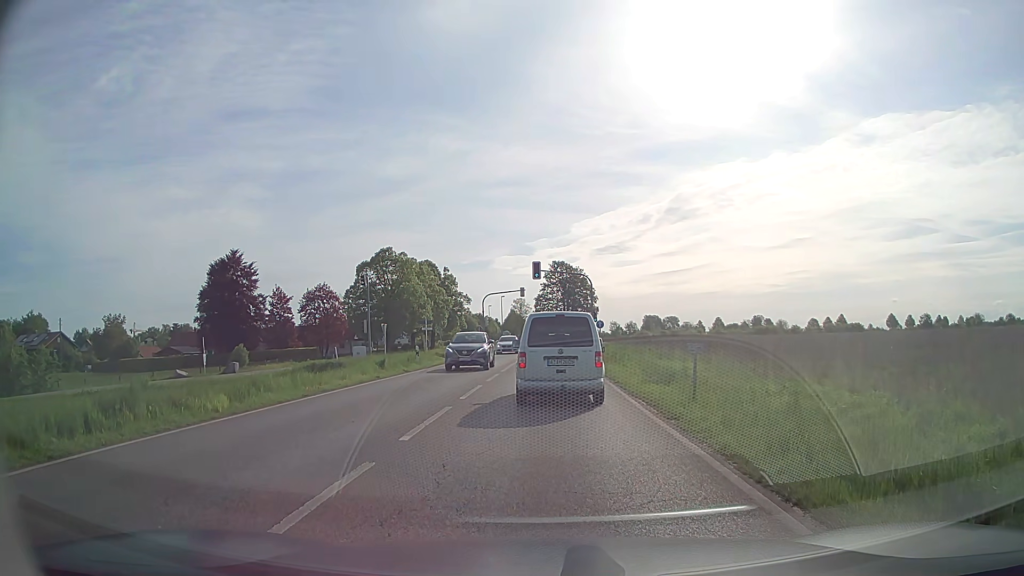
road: secondary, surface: asphalt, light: Day
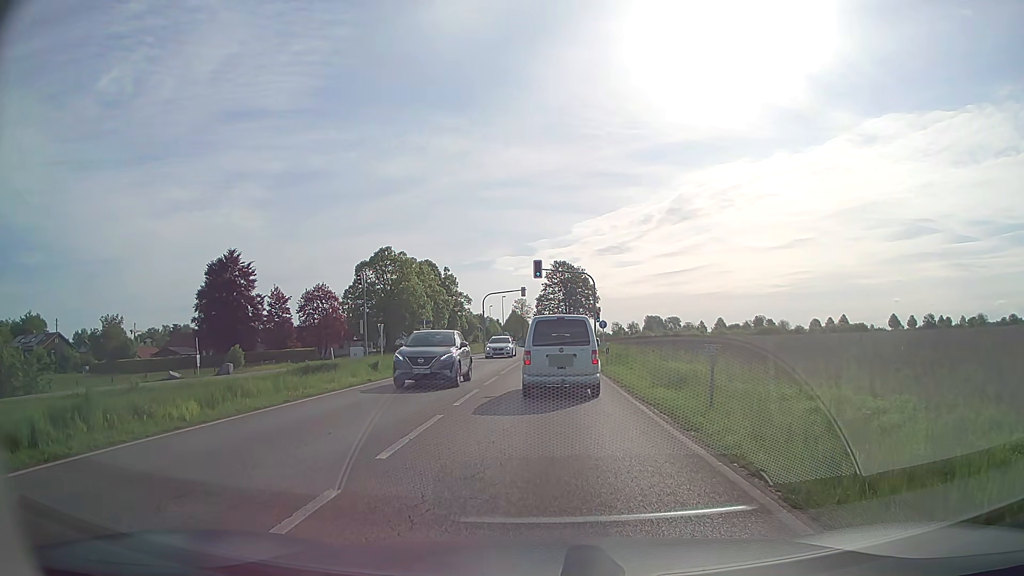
(0.0, +1.4) m; 0°
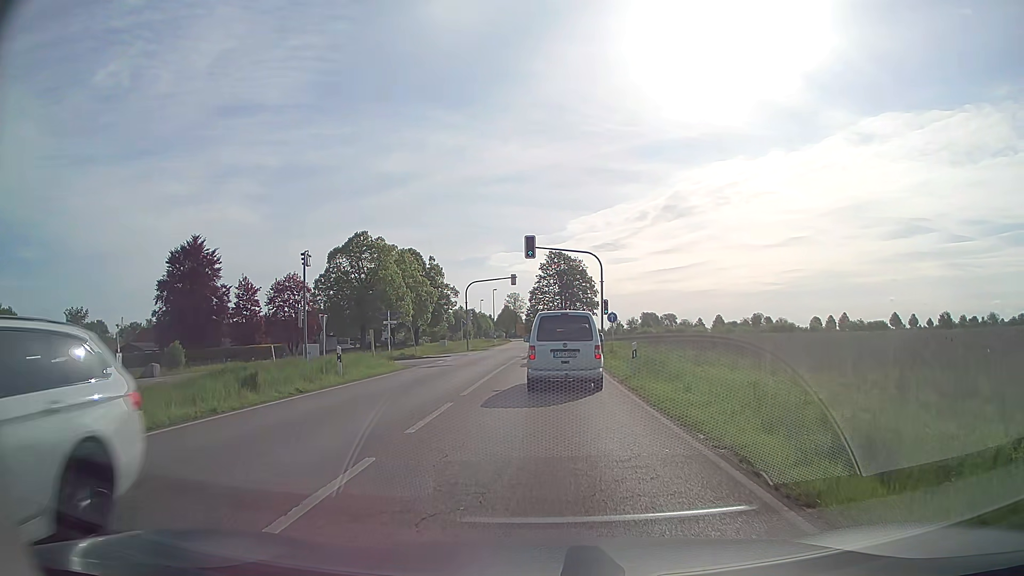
(0.0, +10.8) m; 0°
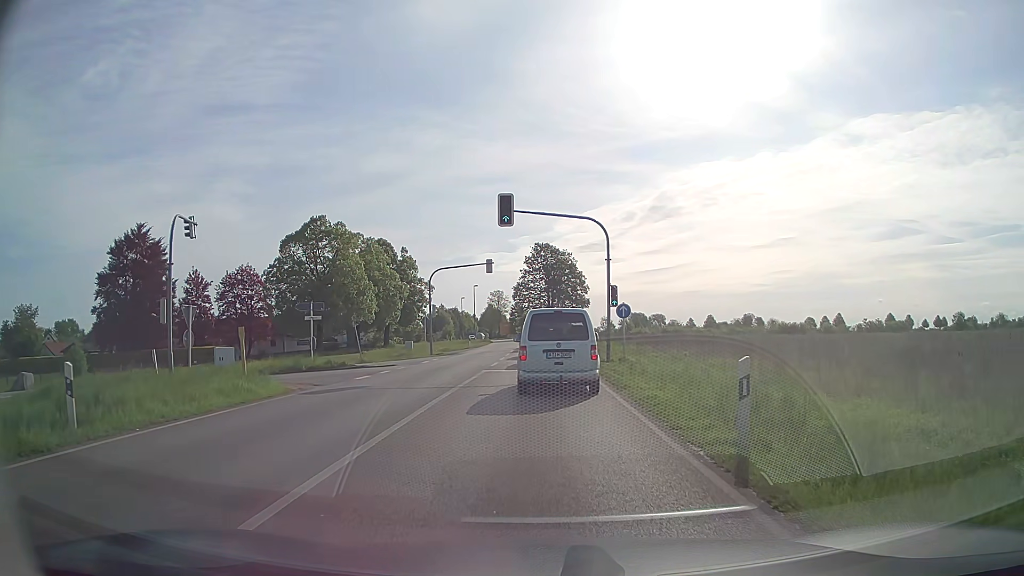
(+0.2, +12.1) m; +2°
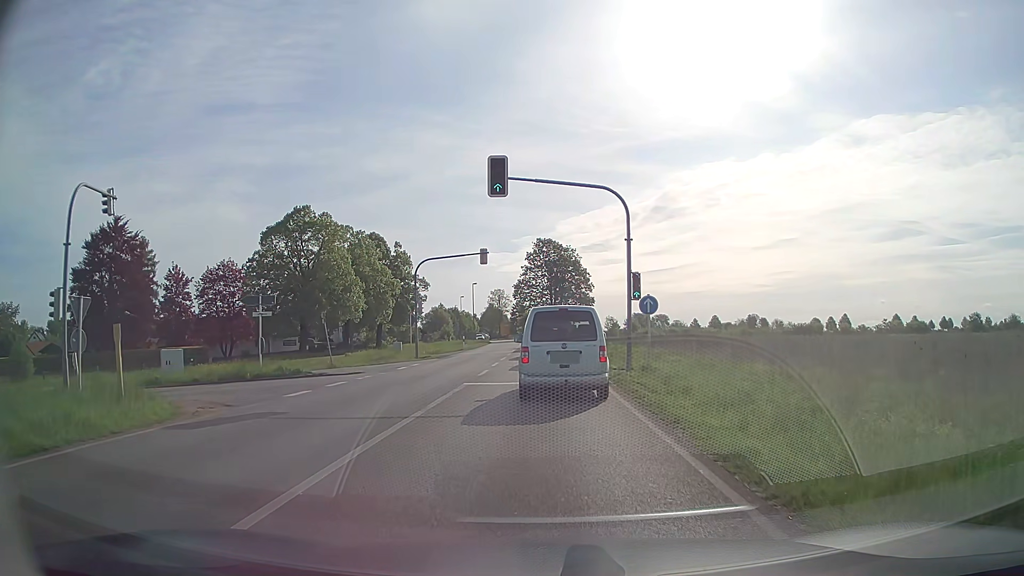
(0.0, +6.1) m; 0°
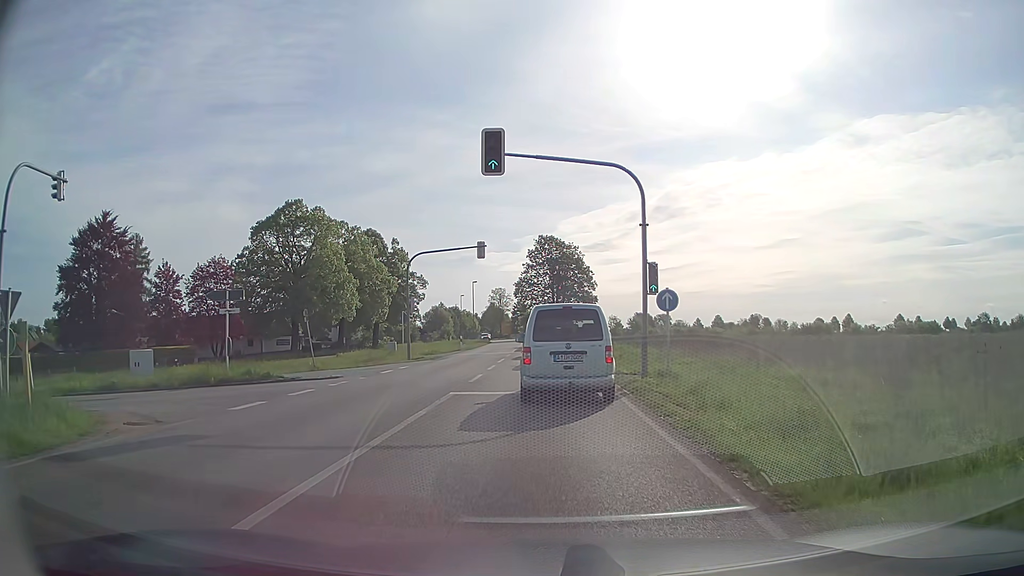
(0.0, +2.9) m; 0°
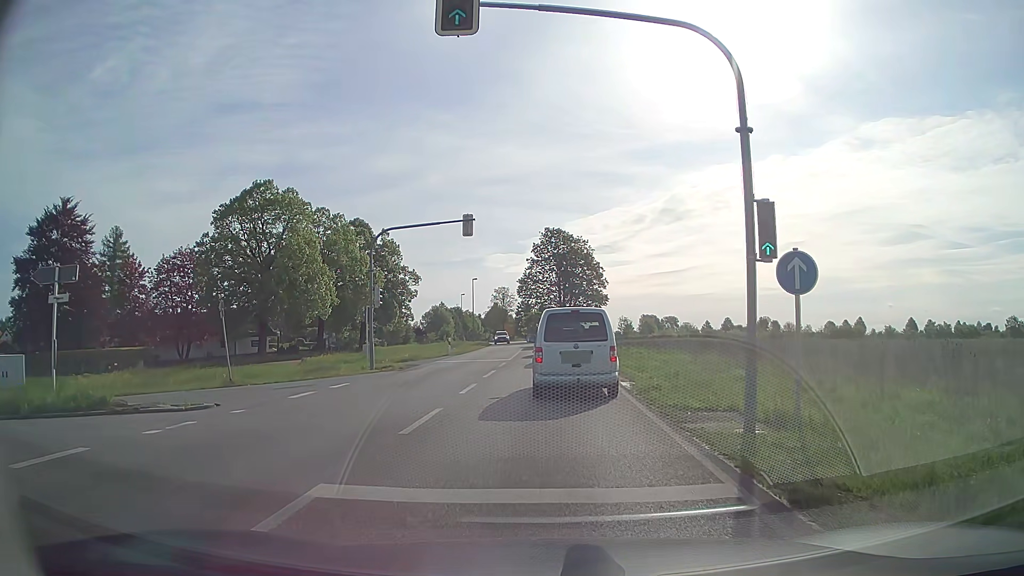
(0.0, +9.3) m; -1°
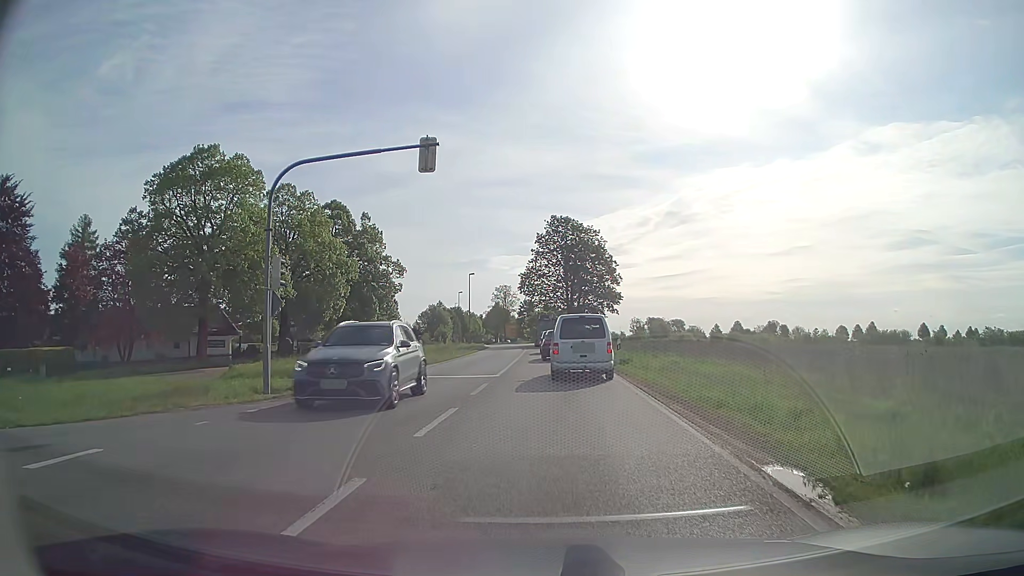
(0.0, +12.0) m; 0°
(0, +10) (0, +20) (0, +30) (0, +40) (0, +50) (0, +60) (-1, +70) (-1, +80) (-2, +90) (-3, +100) m
